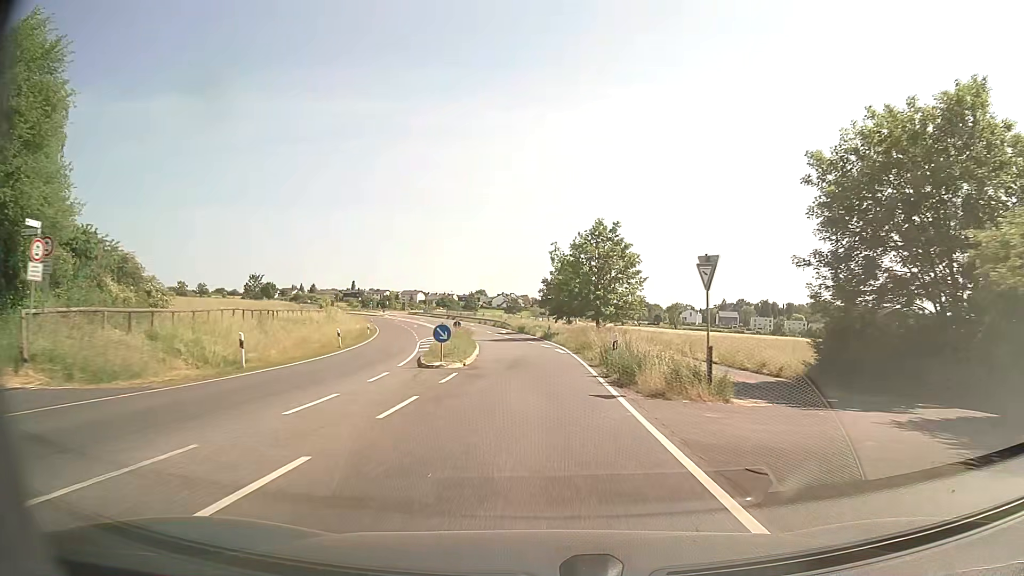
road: secondary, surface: asphalt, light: Day
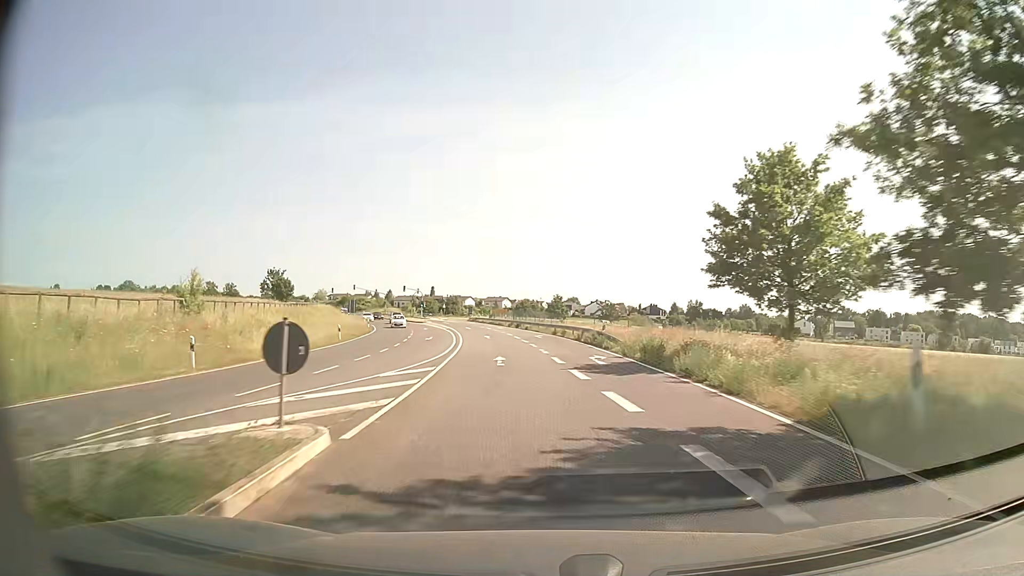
(-2.5, +44.4) m; -8°
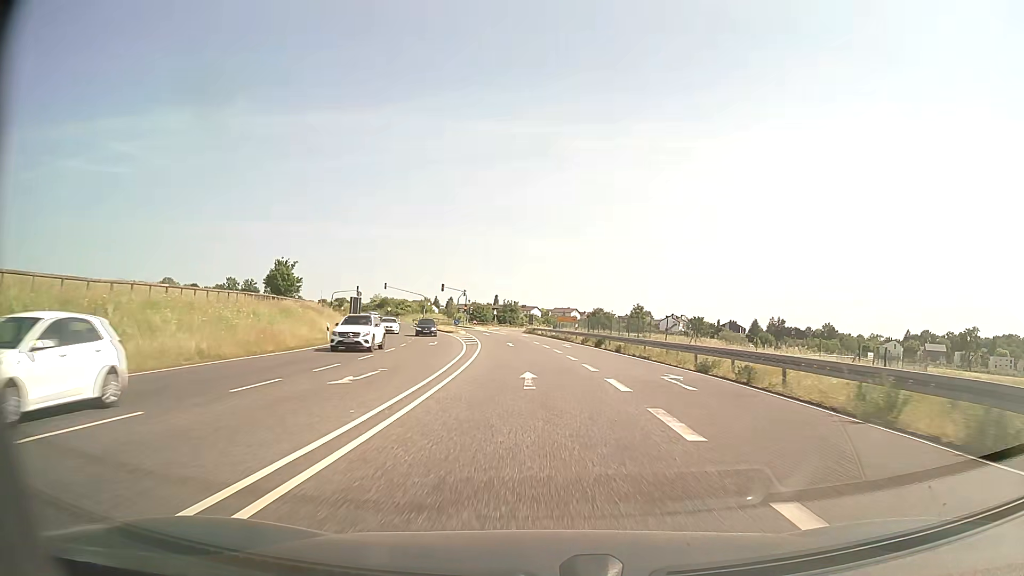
(-2.0, +32.3) m; -6°
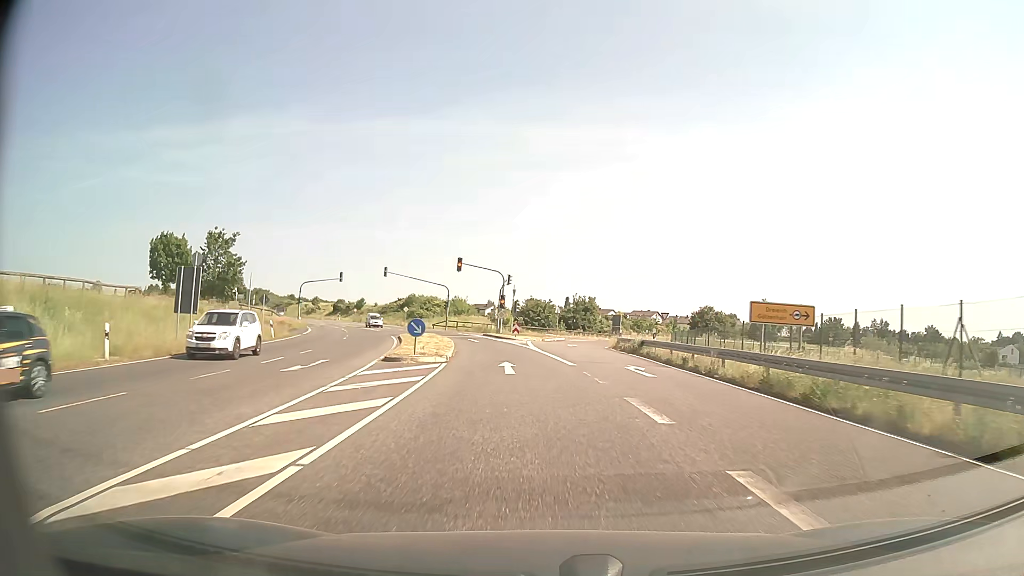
(-2.1, +46.6) m; -6°
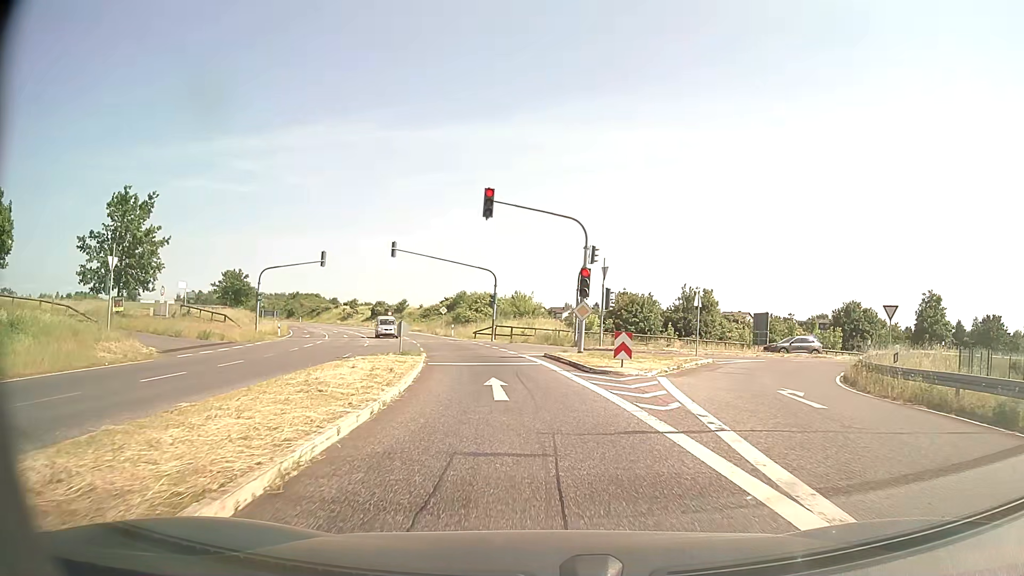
(-1.7, +29.8) m; -7°
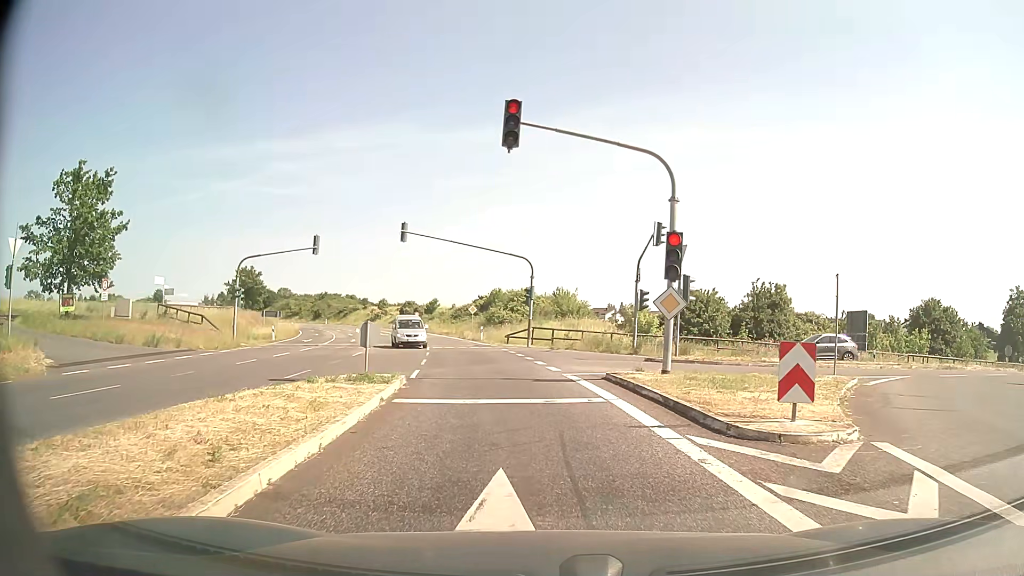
(-0.3, +10.1) m; -3°
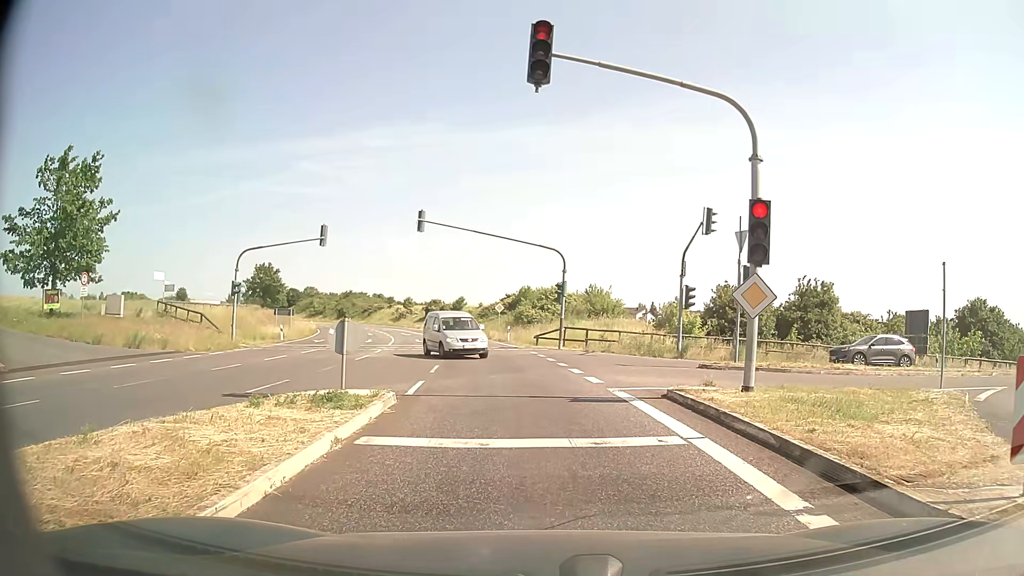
(-0.1, +4.0) m; -3°
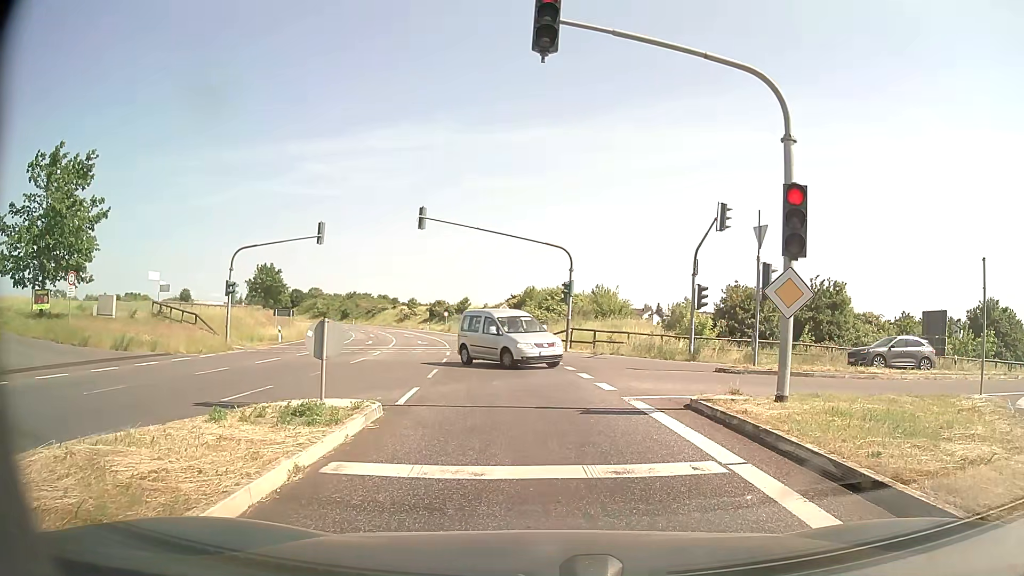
(0.0, +1.3) m; 0°
(0, +10) (-1, +20) (-3, +30) (-4, +40) (-6, +50) (-8, +59) (-11, +69) (-14, +79) (-17, +88) (-21, +97) m
